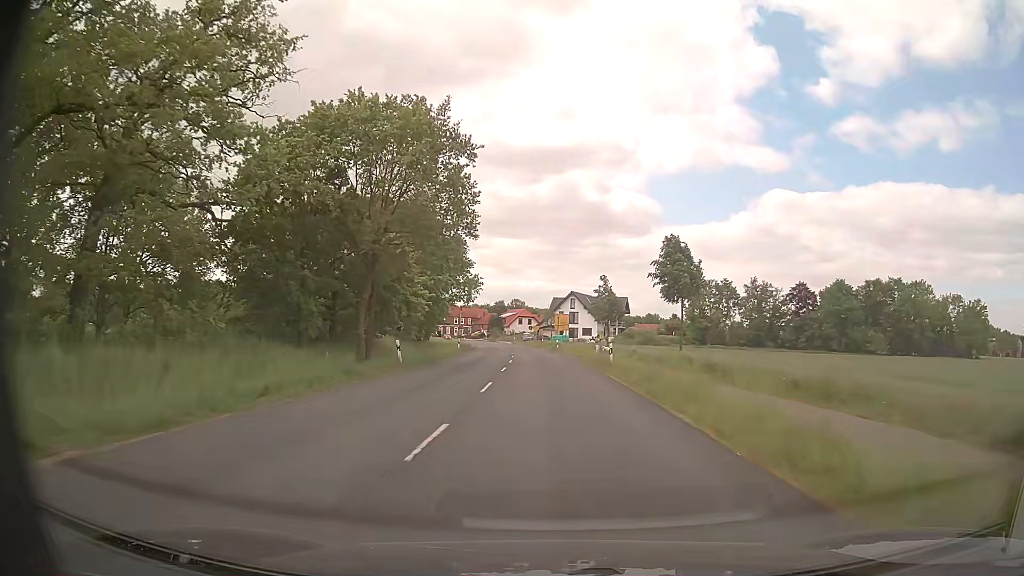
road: secondary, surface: asphalt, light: Day
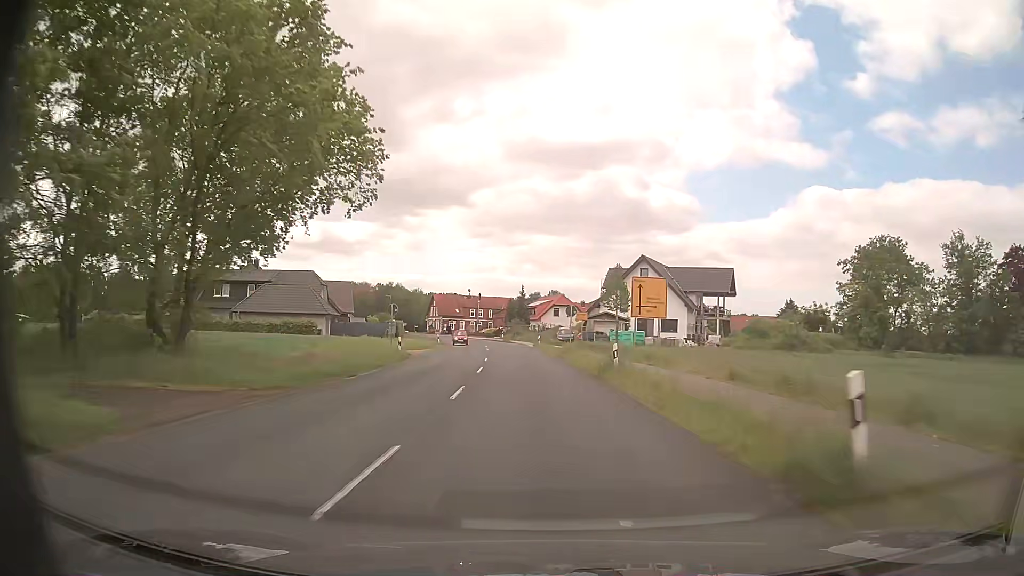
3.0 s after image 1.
(-1.2, +56.5) m; -3°
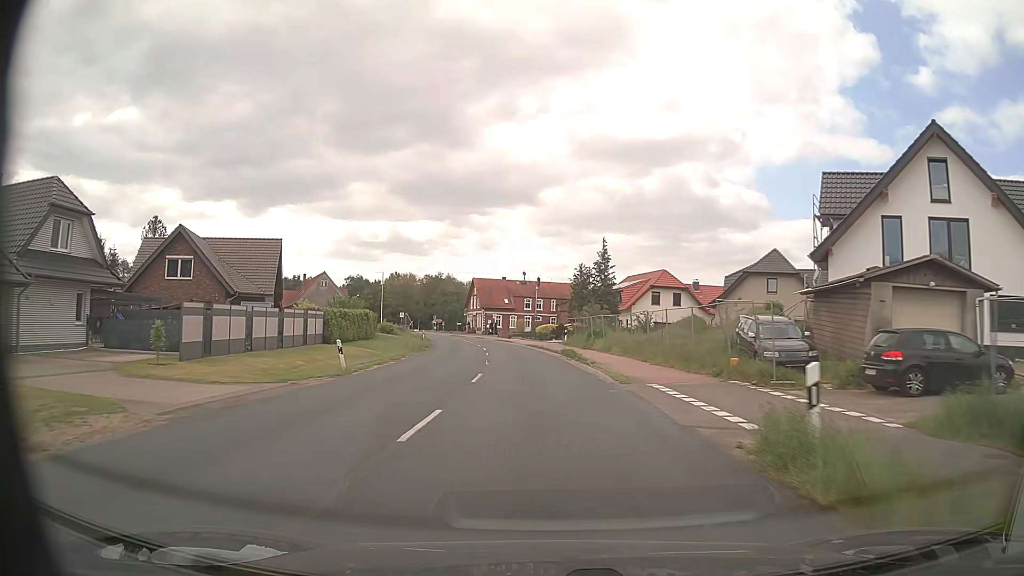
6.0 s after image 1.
(-2.6, +50.2) m; -6°
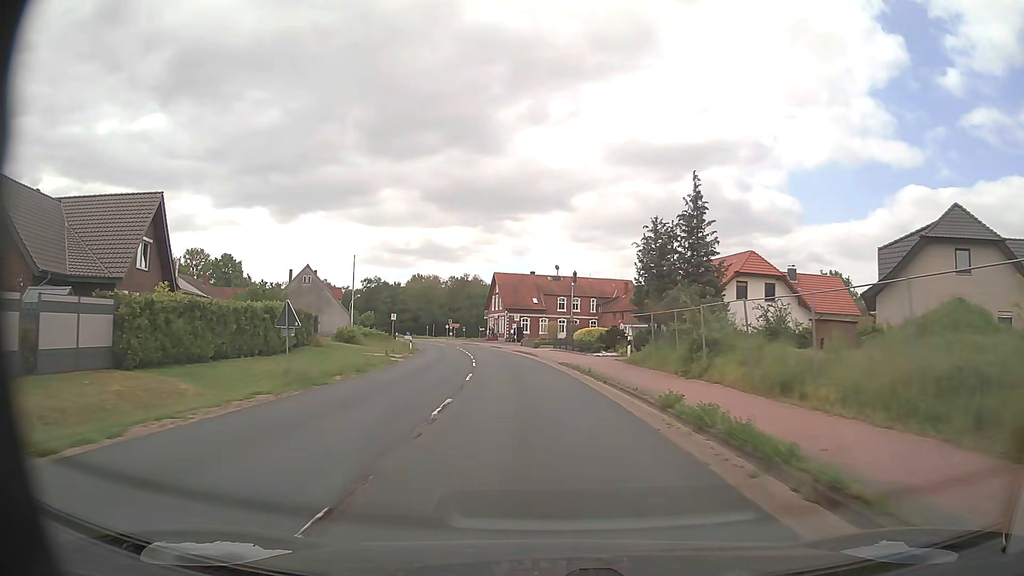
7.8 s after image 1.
(-0.6, +23.9) m; -3°
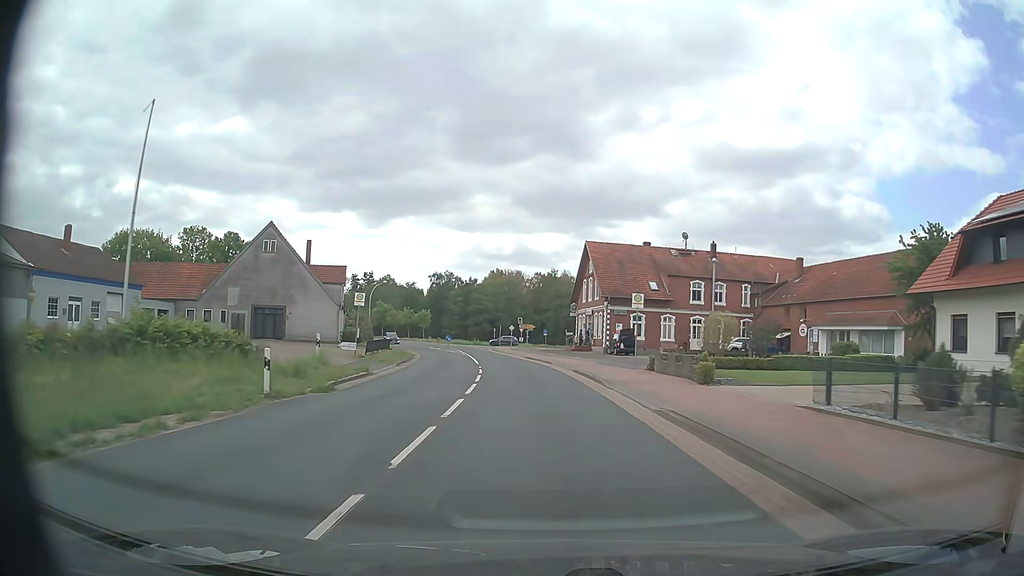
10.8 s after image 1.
(-2.7, +40.3) m; -8°
